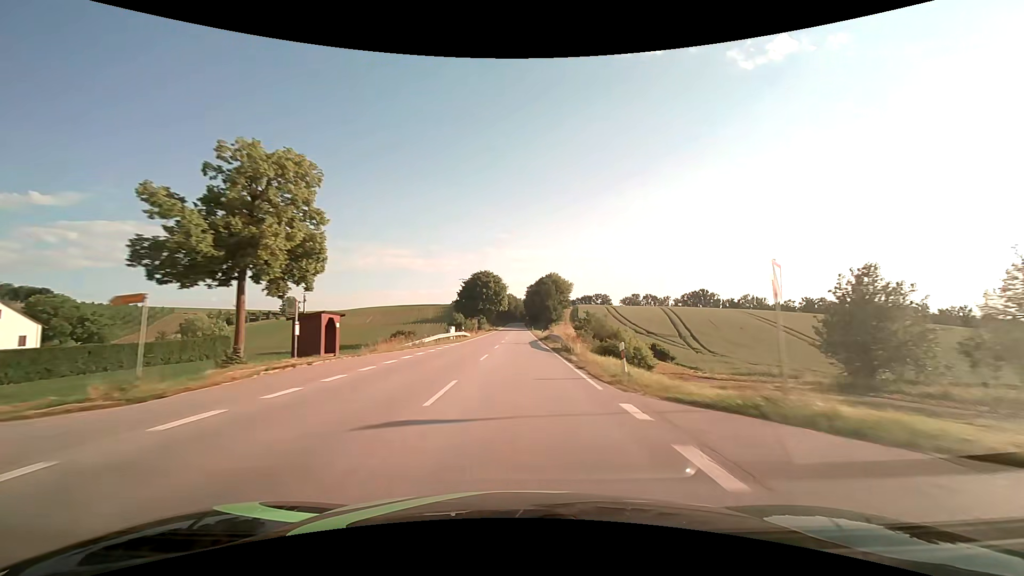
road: secondary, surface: asphalt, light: Day
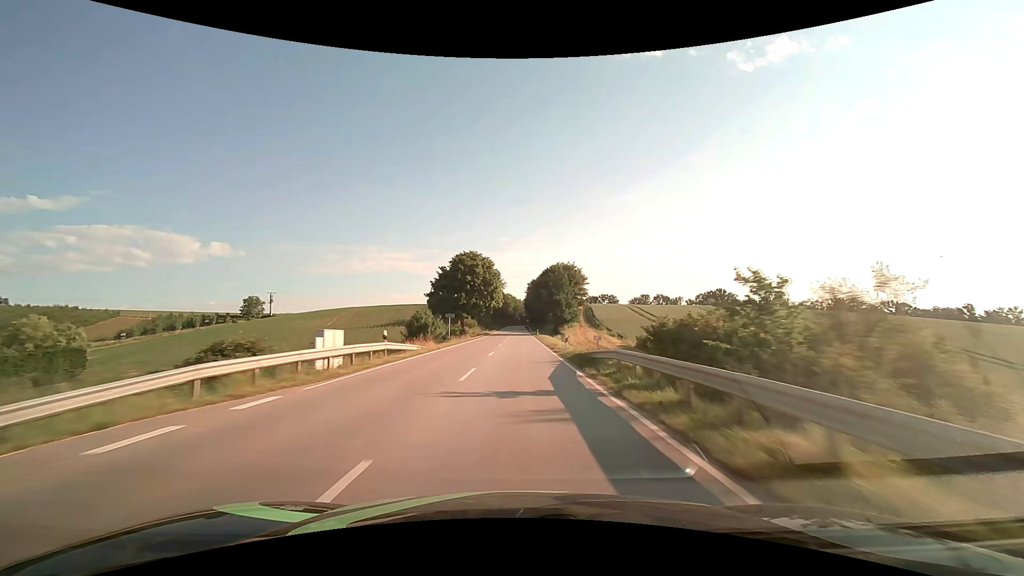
(0.0, +31.5) m; 0°
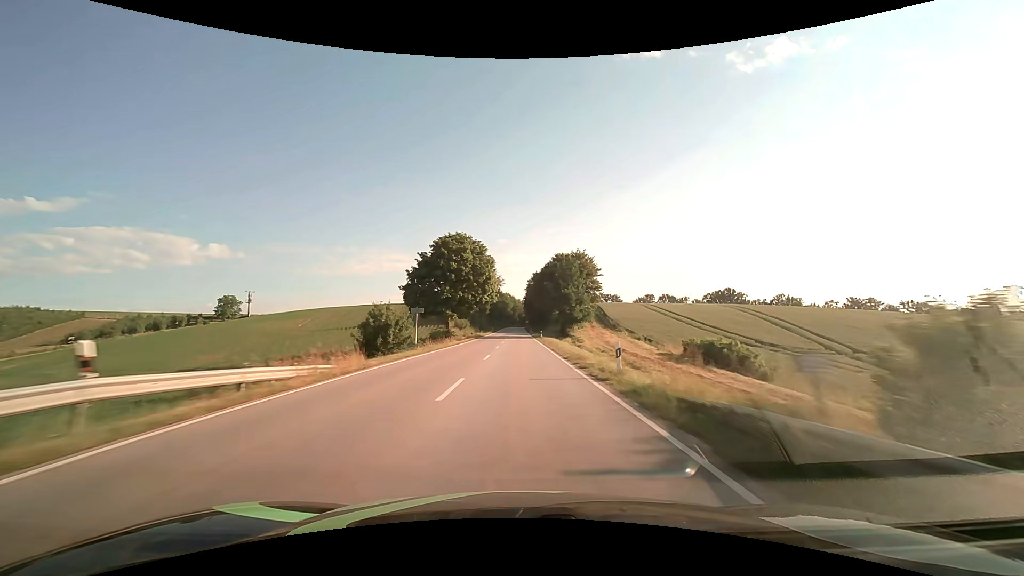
(0.0, +15.7) m; 0°
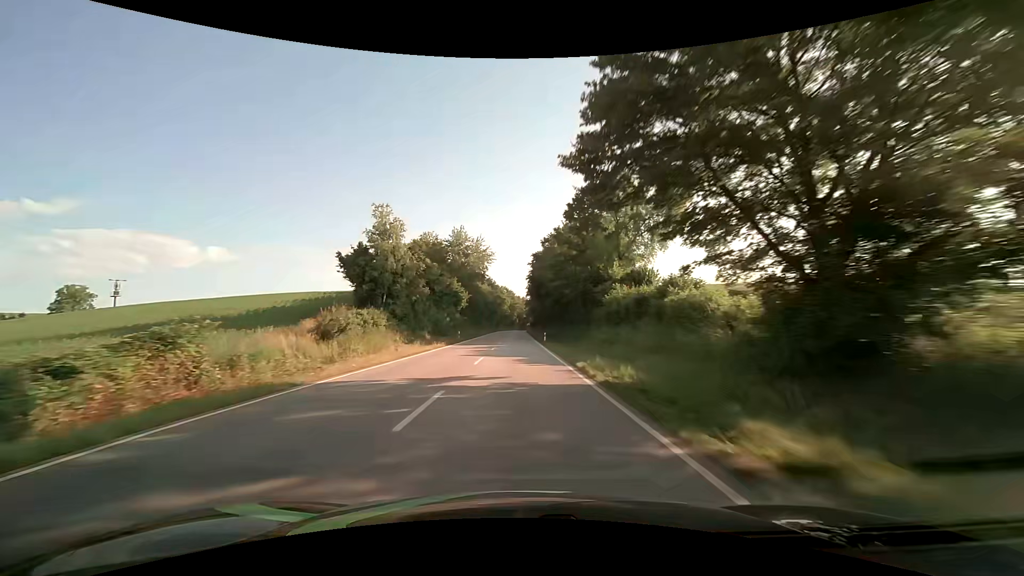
(+0.2, +62.9) m; 0°
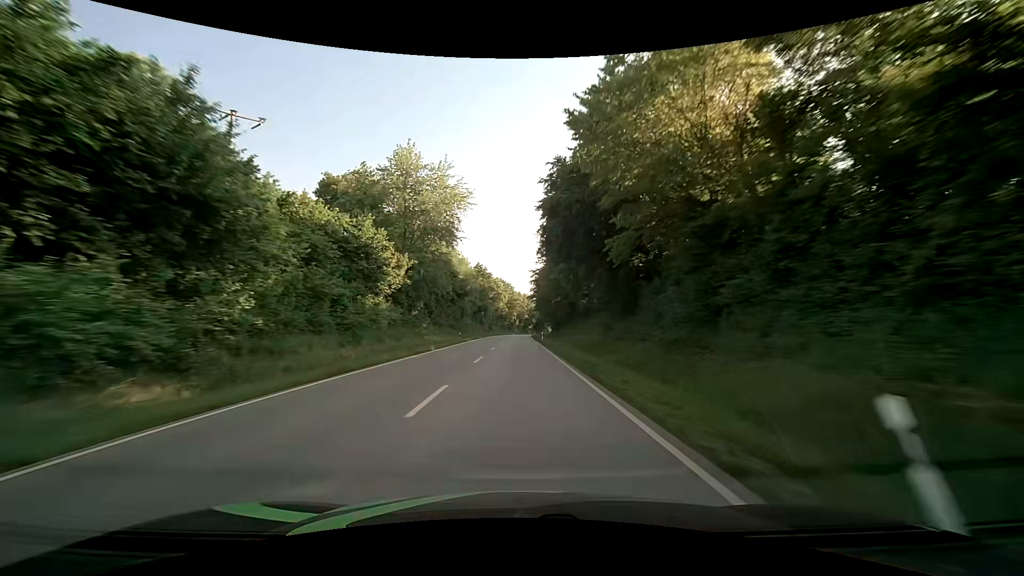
(+0.2, +47.1) m; 0°
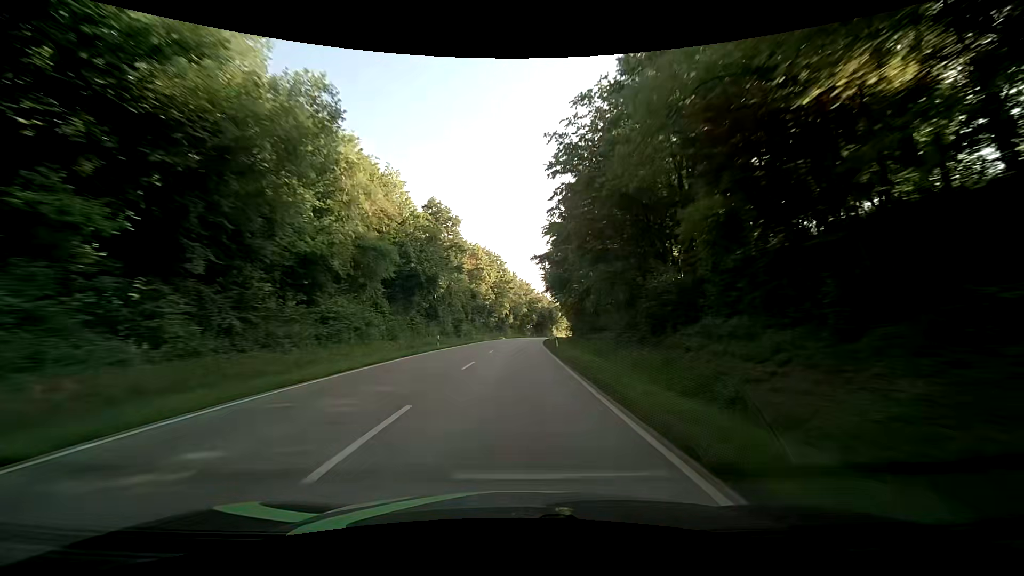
(-0.3, +62.8) m; +1°
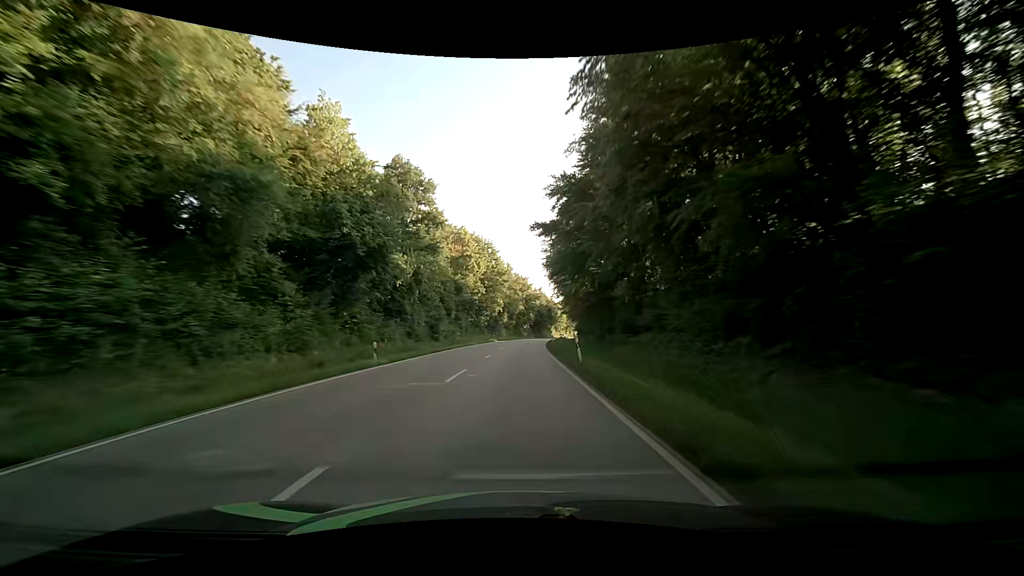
(0.0, +15.7) m; 0°
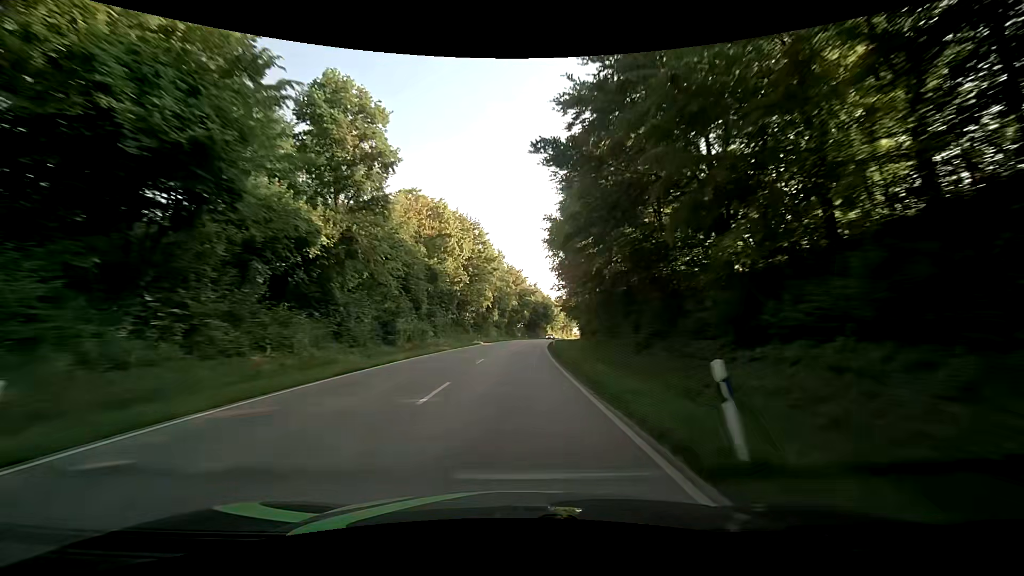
(+0.1, +15.8) m; +1°
(0, +10) (0, +20) (+1, +30) (+1, +40) (+1, +50) (+2, +60) (+3, +70) (+4, +80) (+5, +90) (+7, +100) m
